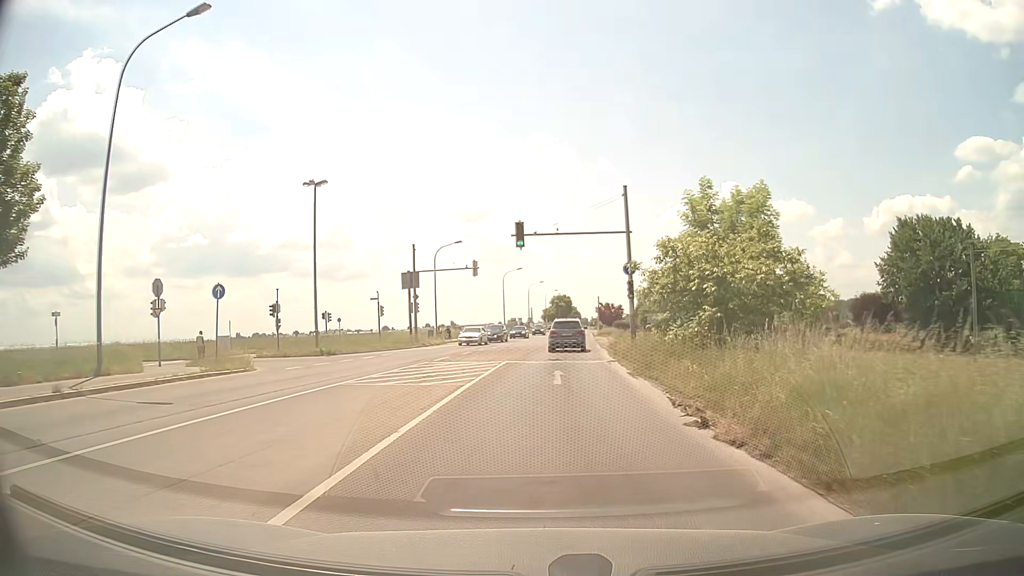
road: tertiary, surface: asphalt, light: Day
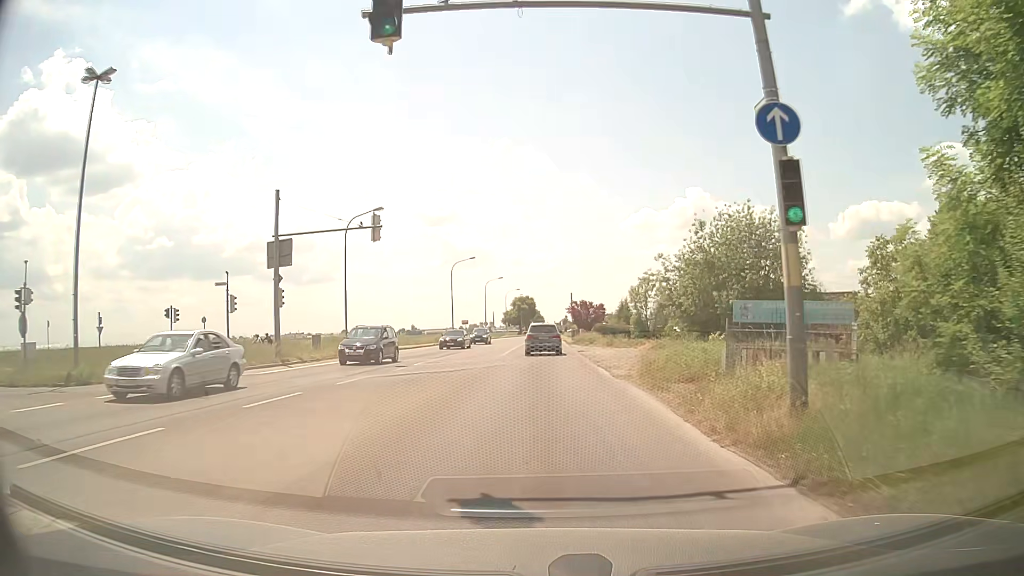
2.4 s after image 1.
(+0.6, +22.3) m; +3°
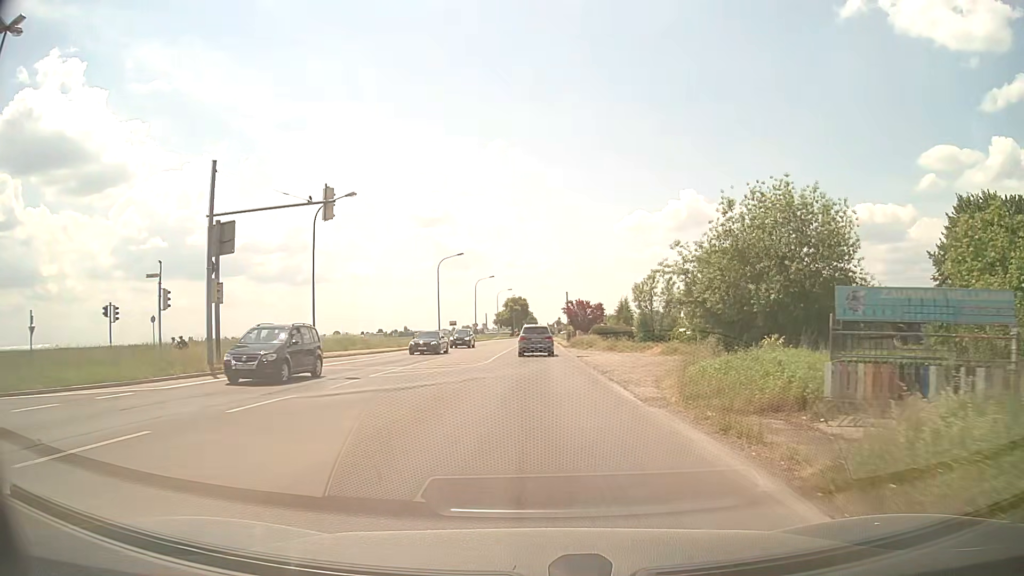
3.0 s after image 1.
(0.0, +6.1) m; 0°
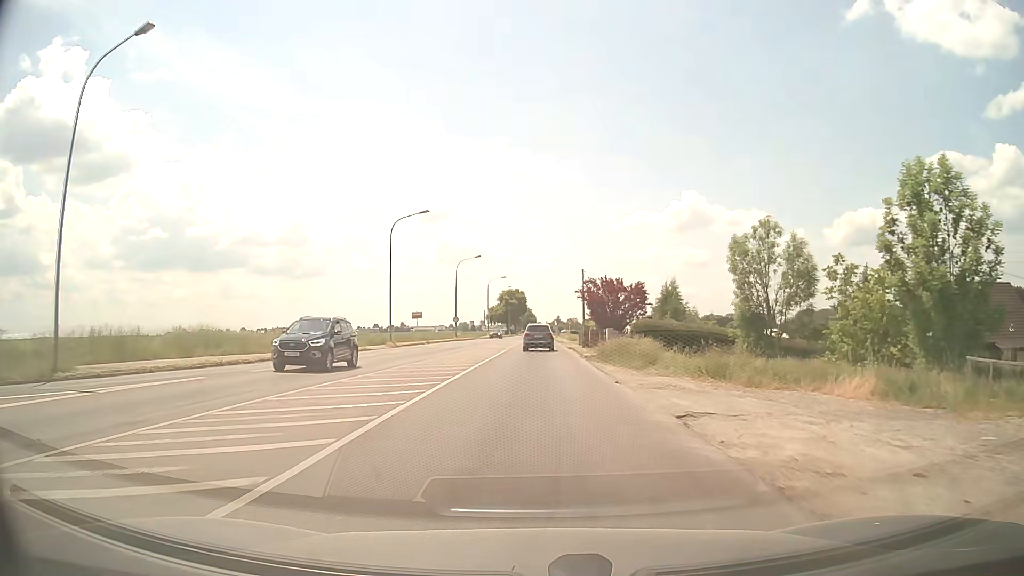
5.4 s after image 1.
(+0.1, +26.8) m; 0°
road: secondary
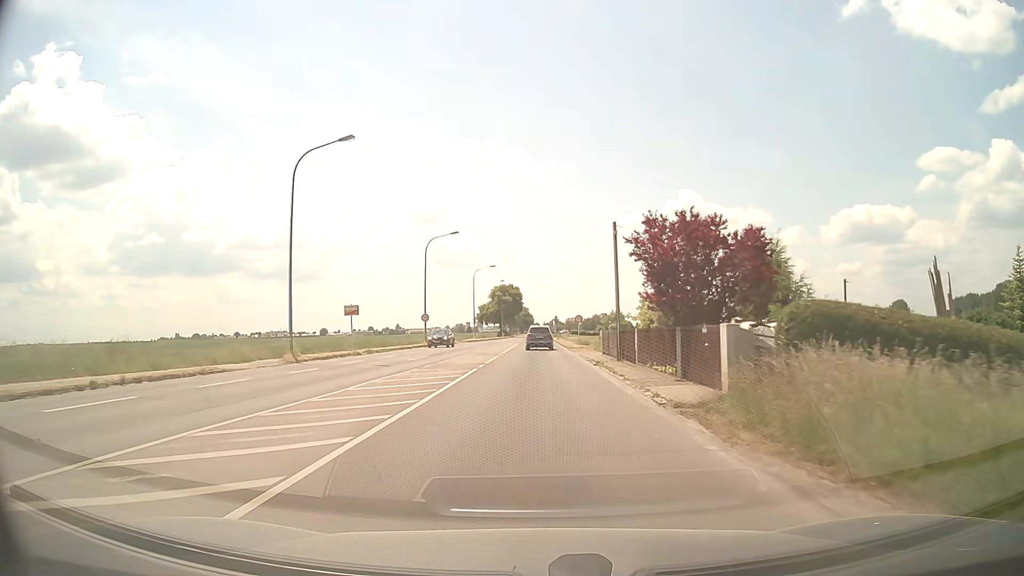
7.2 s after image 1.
(+0.1, +22.1) m; 0°
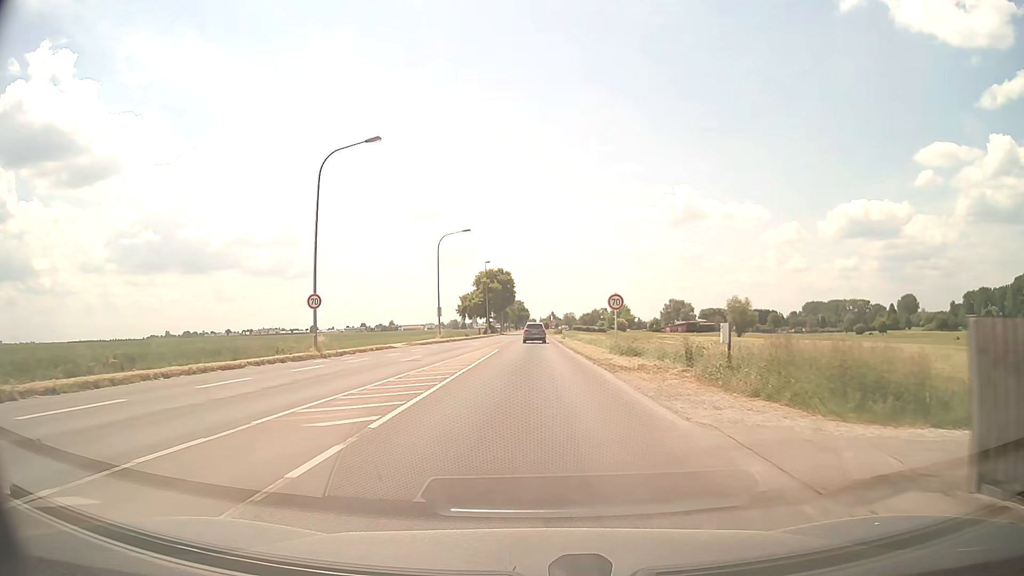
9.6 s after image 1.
(+0.2, +31.1) m; 0°
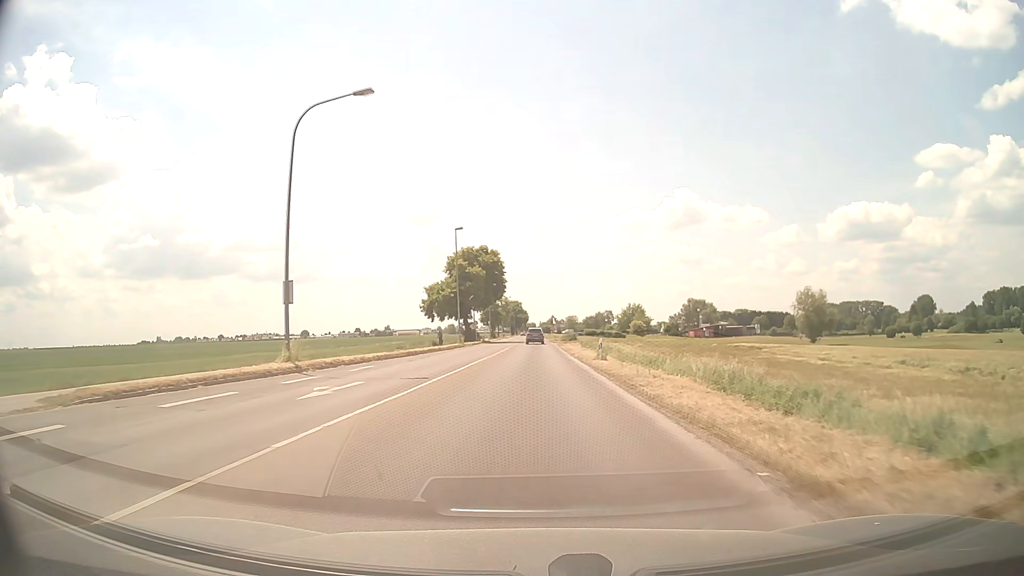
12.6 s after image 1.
(-0.1, +39.9) m; 0°
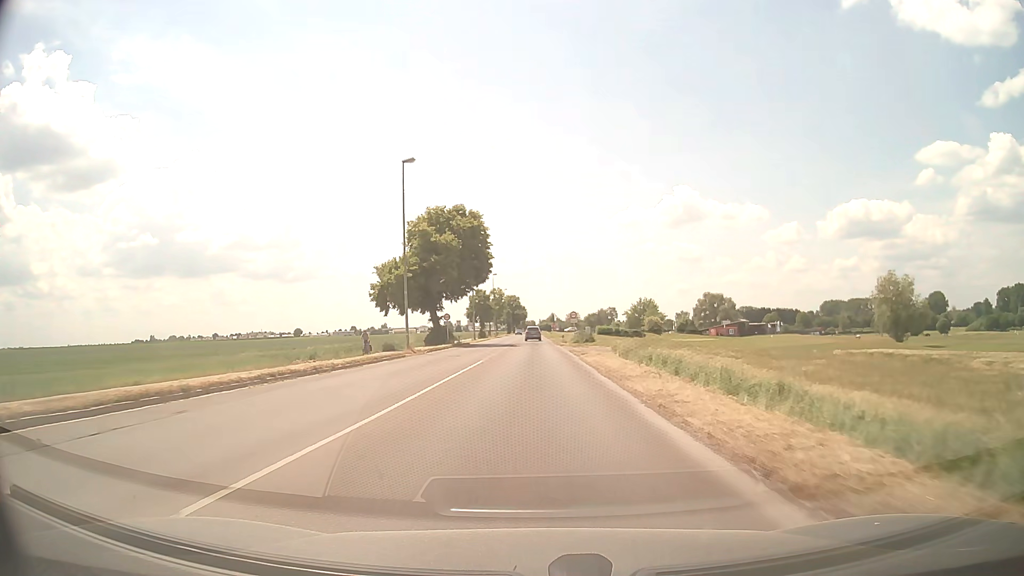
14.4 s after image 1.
(+0.1, +27.4) m; 0°
(0, +10) (0, +20) (0, +30) (0, +40) (0, +50) (0, +60) (0, +70) (0, +80) (0, +90) (0, +100) m
